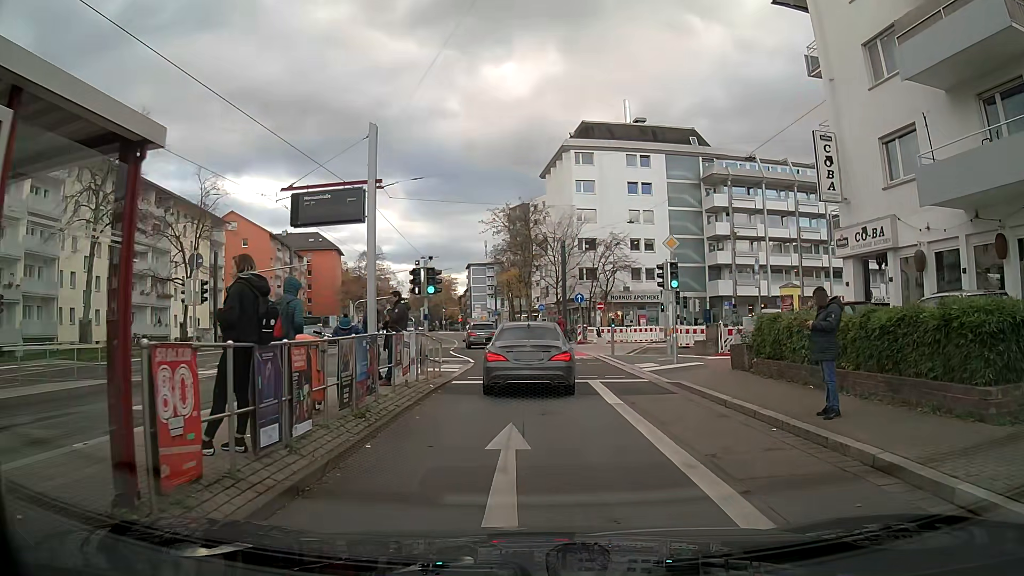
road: primary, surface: asphalt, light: Day
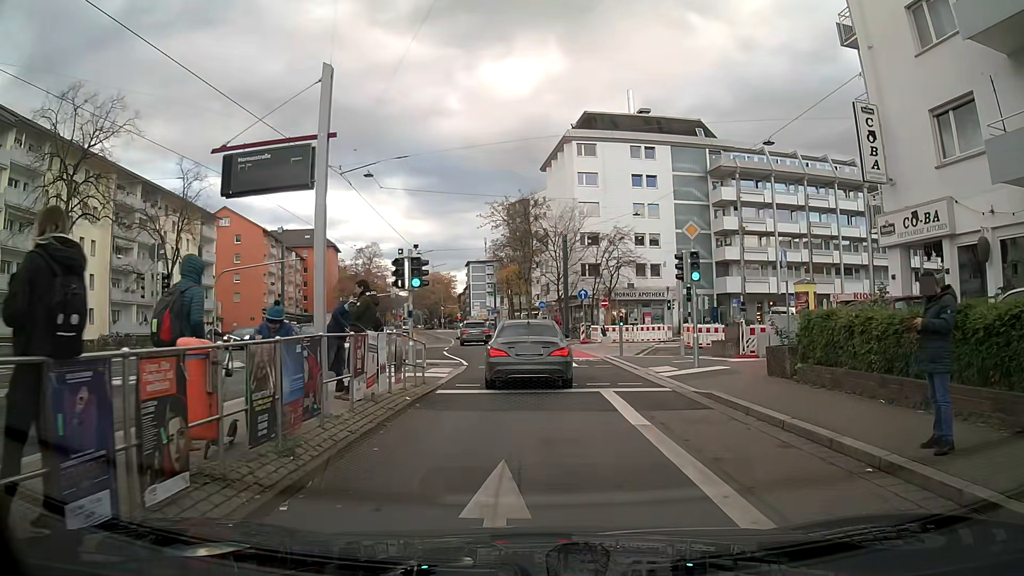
(0.0, +2.7) m; 0°
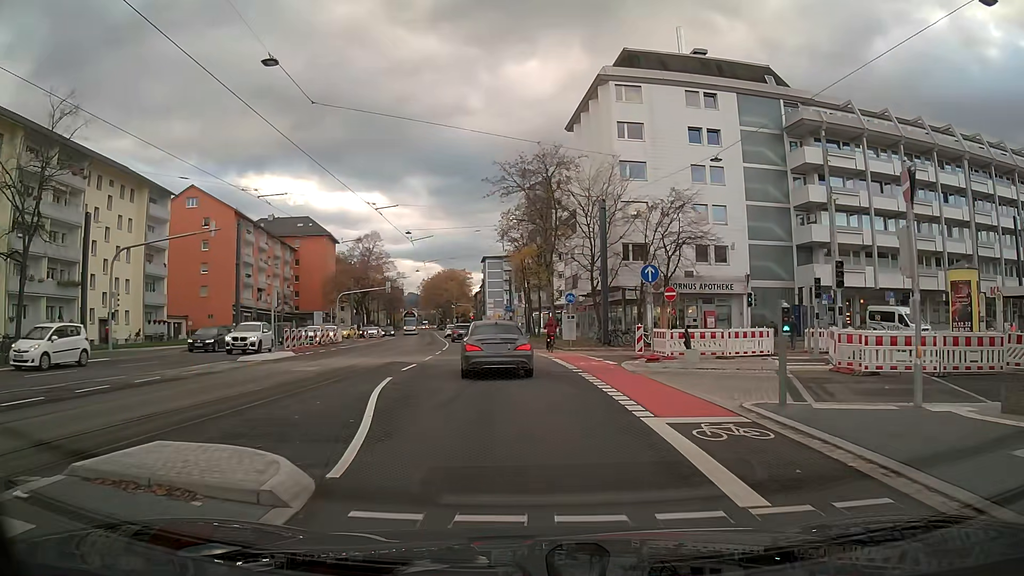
(-0.3, +16.4) m; -2°
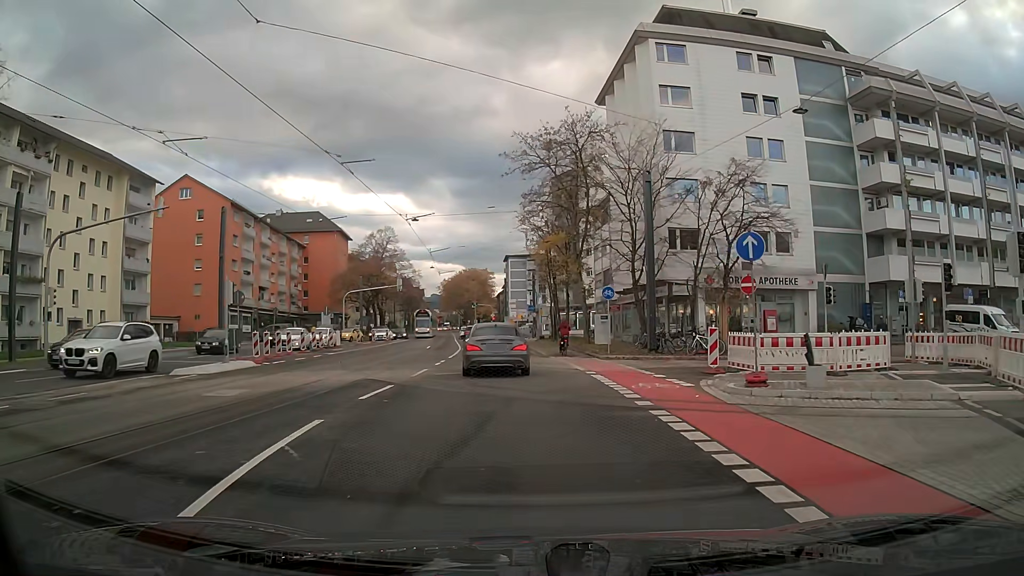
(-0.1, +7.8) m; -2°
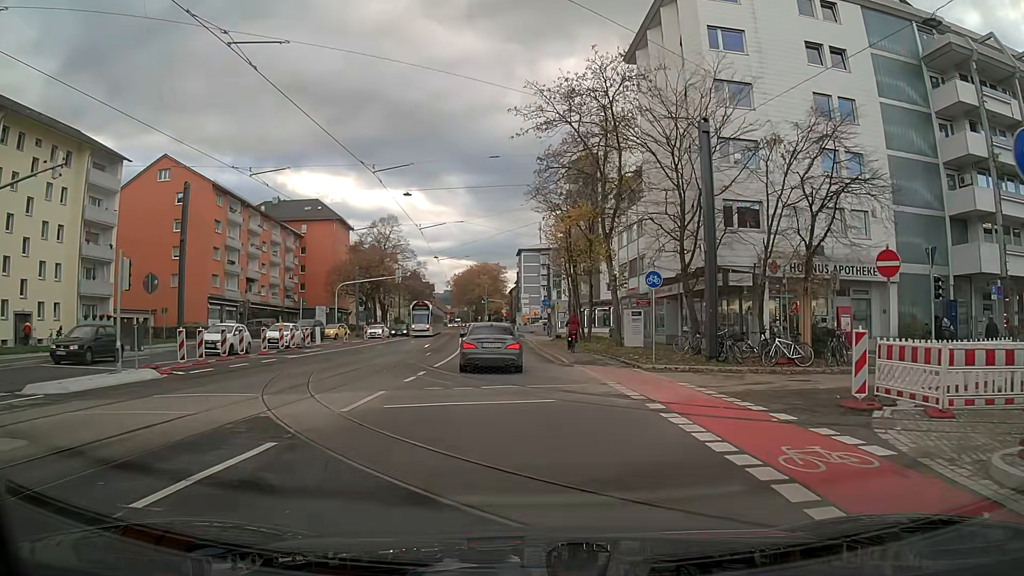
(-0.1, +8.2) m; -1°
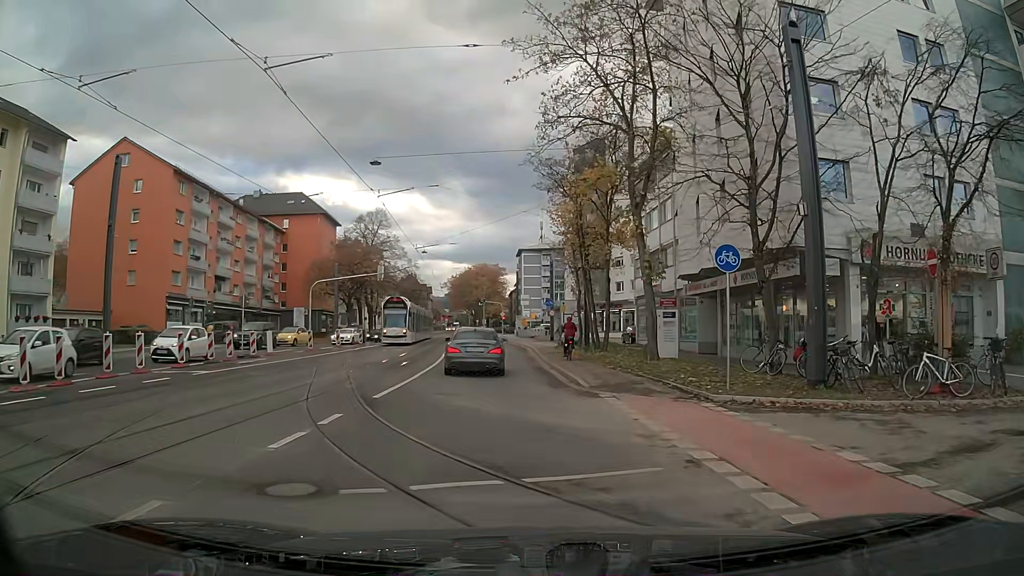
(0.0, +8.6) m; 0°
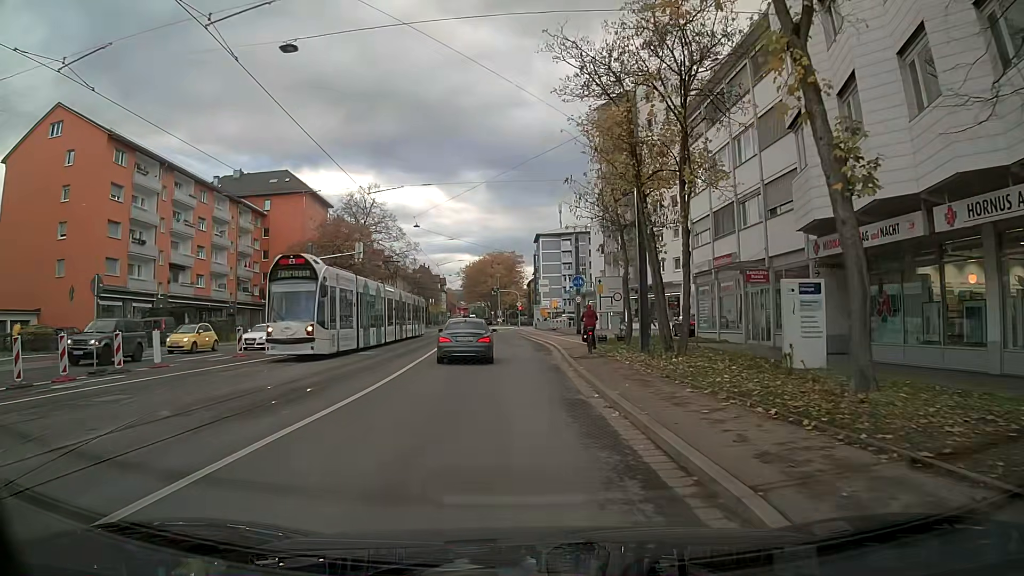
(-0.2, +13.3) m; -2°
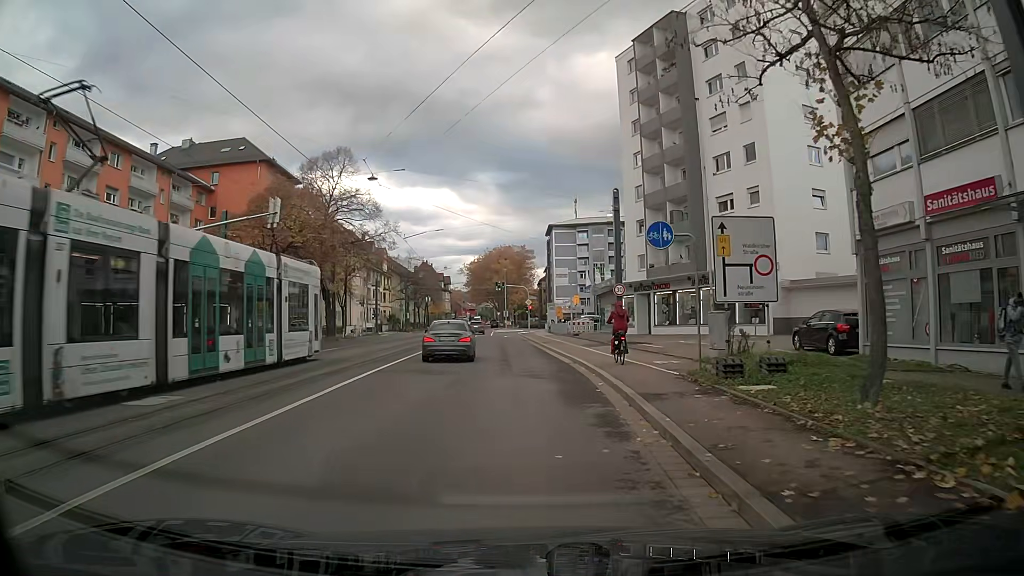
(+0.1, +18.2) m; +2°
(0, +10) (-1, +20) (-2, +30) (-3, +40) (-3, +50) (-4, +60) (-5, +70) (-6, +80) (-6, +90) (-1, +98) m
